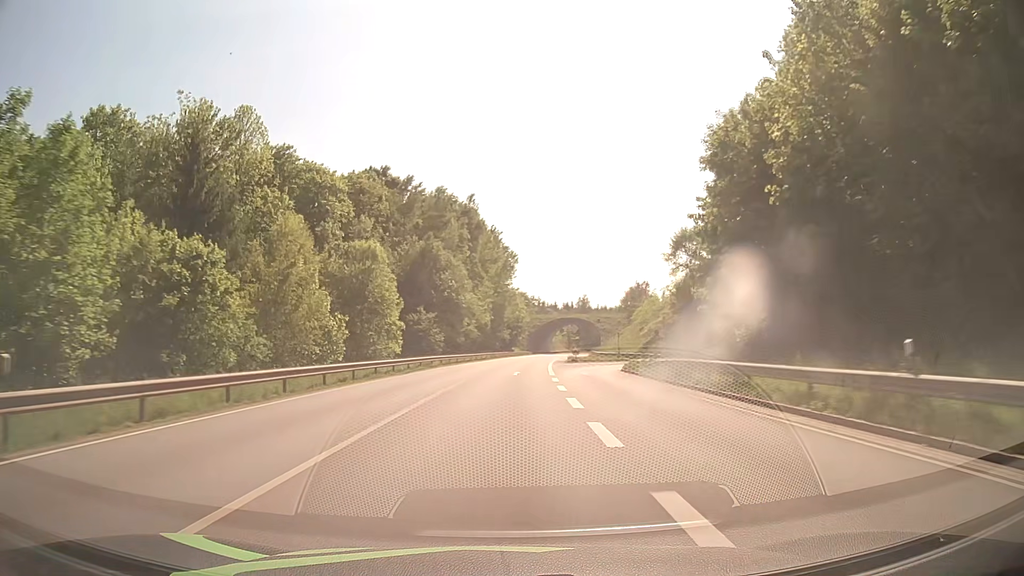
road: primary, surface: asphalt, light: Day
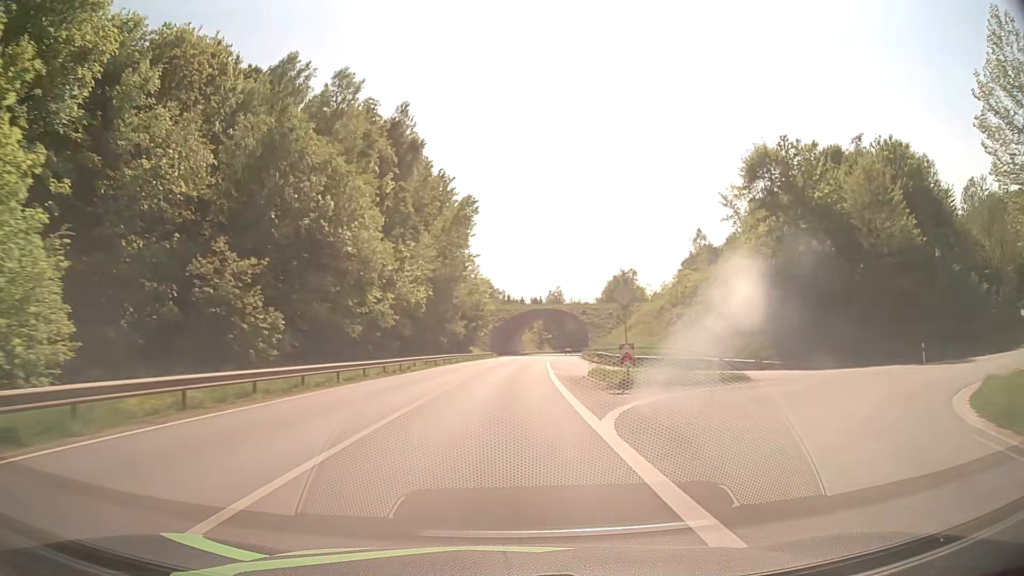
(+0.9, +38.0) m; +3°
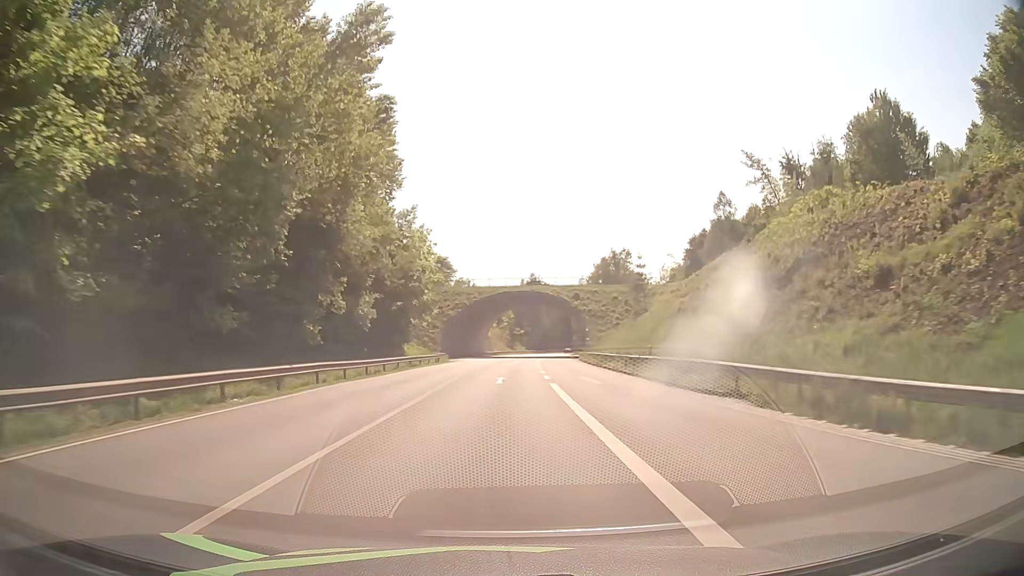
(+1.0, +37.8) m; +3°
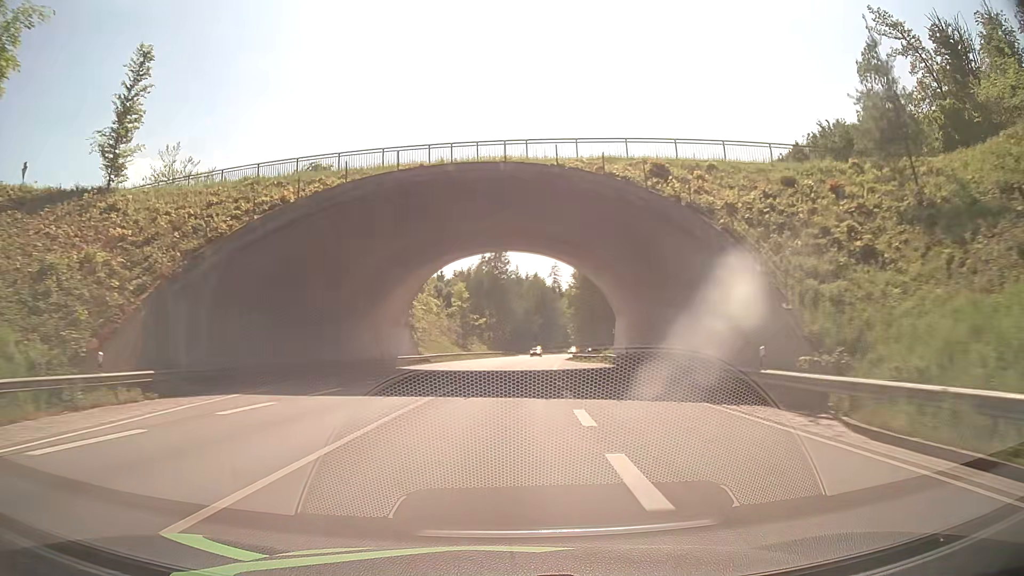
(+1.8, +63.7) m; +3°
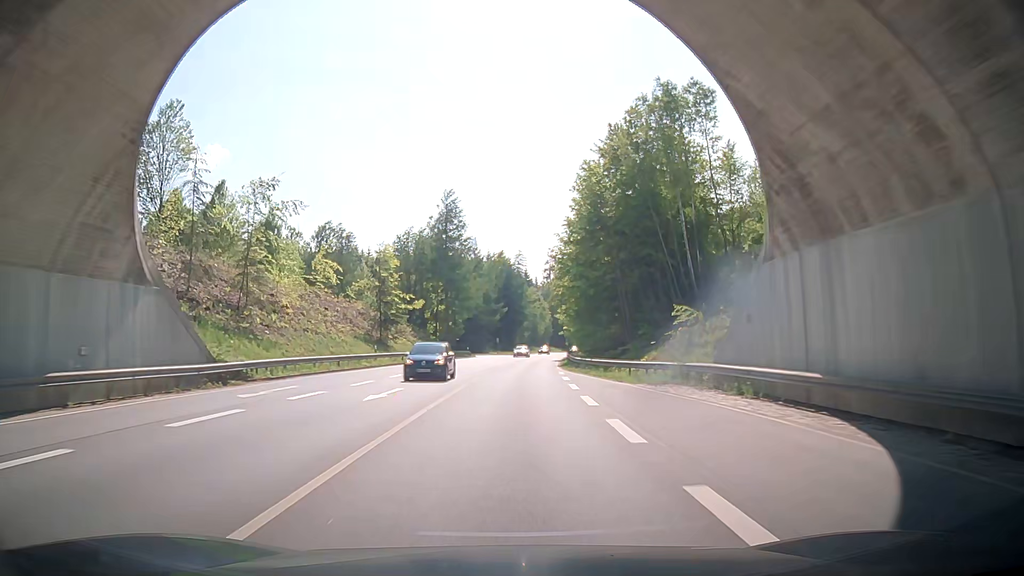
(+0.8, +38.3) m; +2°
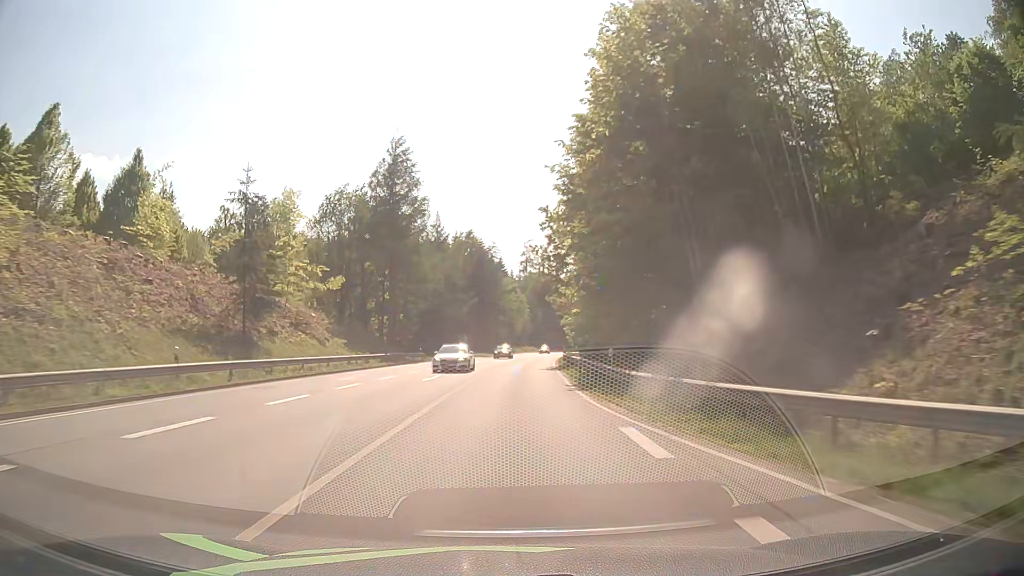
(+0.8, +25.3) m; +4°
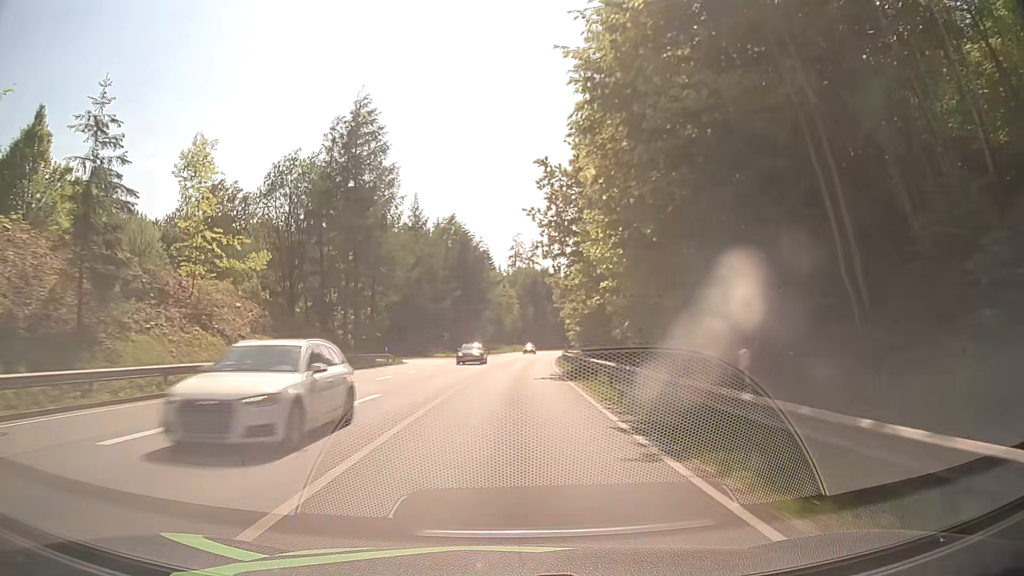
(0.0, +12.6) m; +1°
